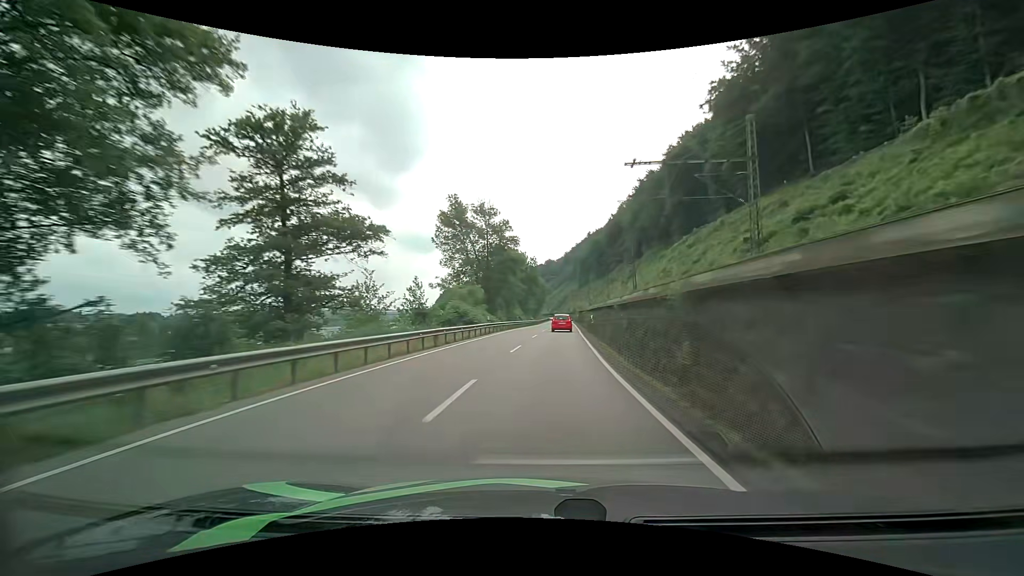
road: primary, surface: asphalt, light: Day
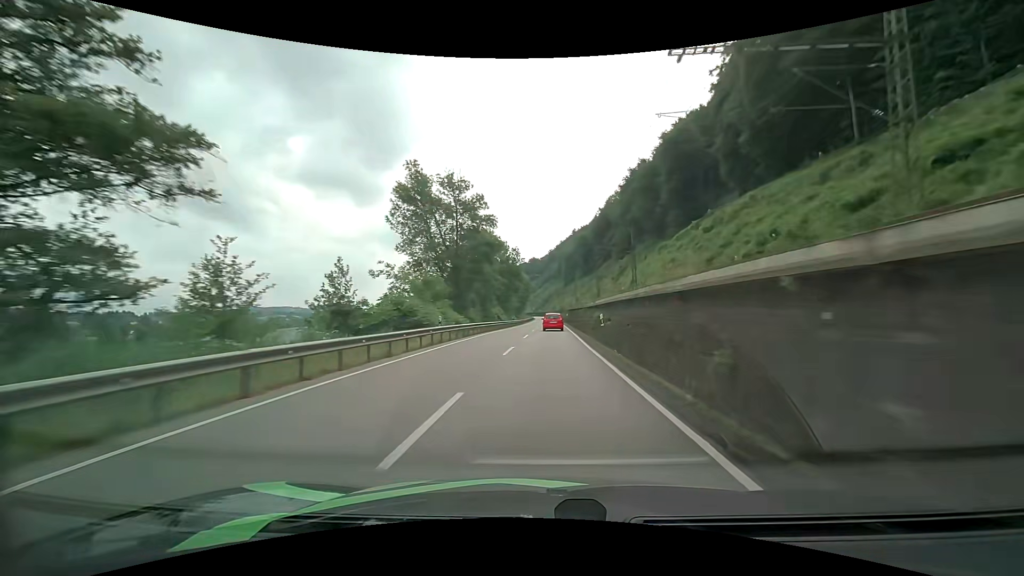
(+0.1, +13.7) m; +1°
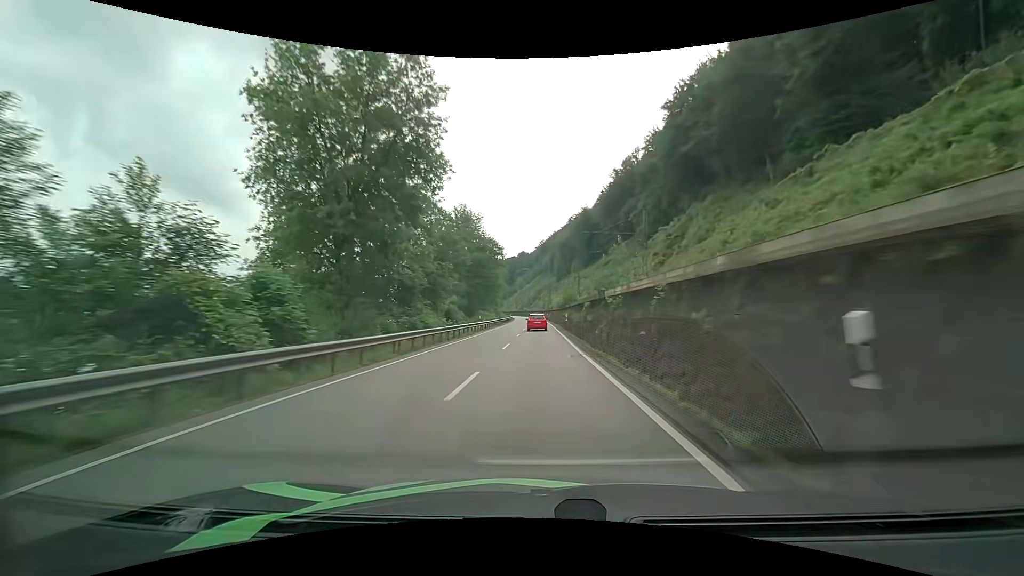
(+2.0, +68.0) m; +2°
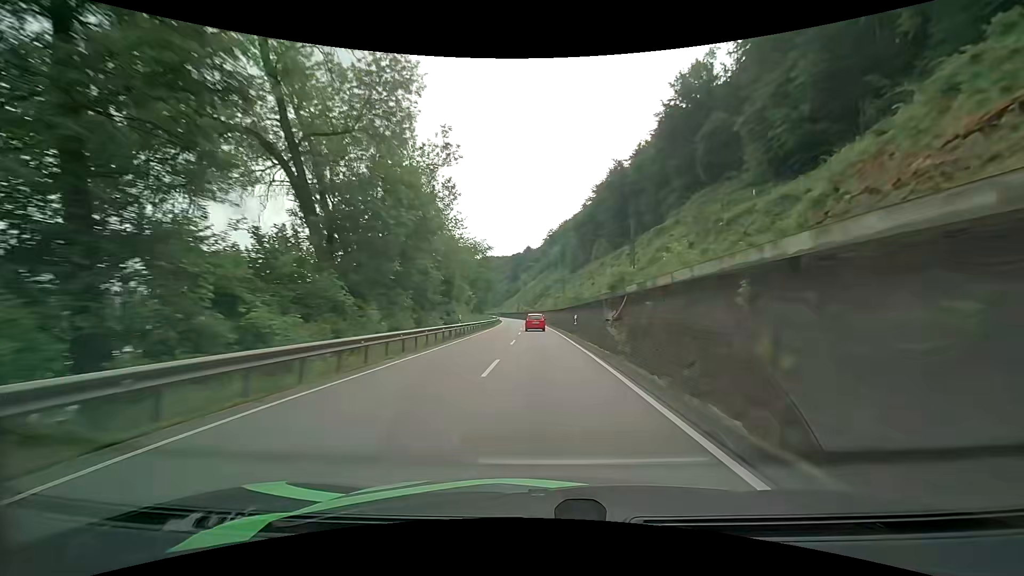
(+0.2, +68.6) m; 0°
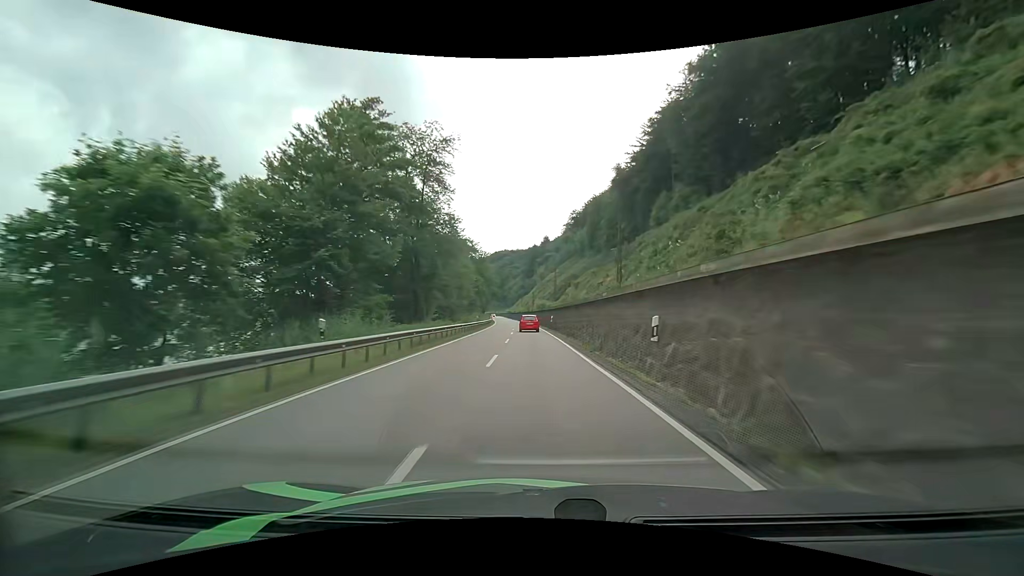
(-1.4, +69.3) m; -2°
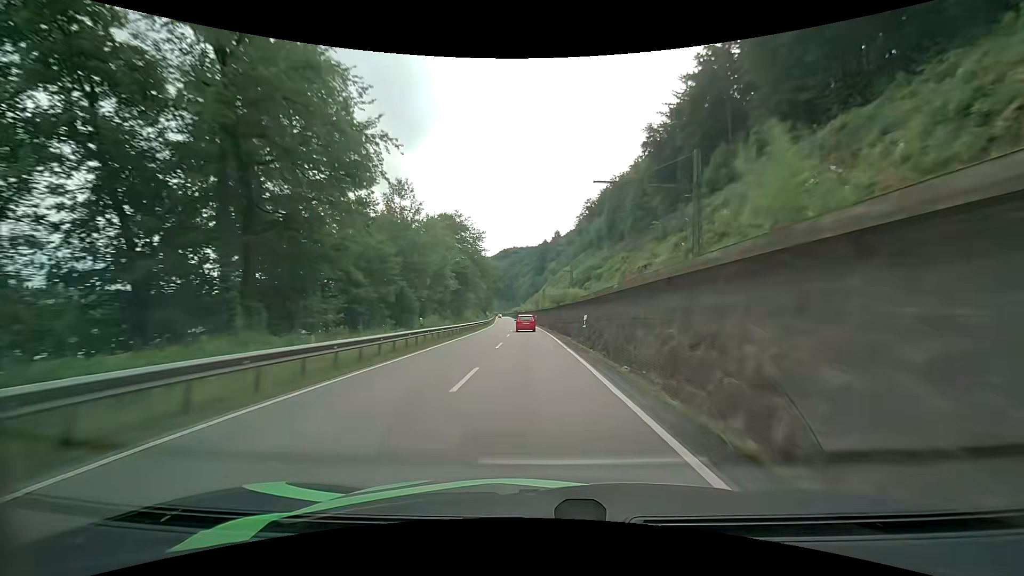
(-0.2, +28.1) m; -1°
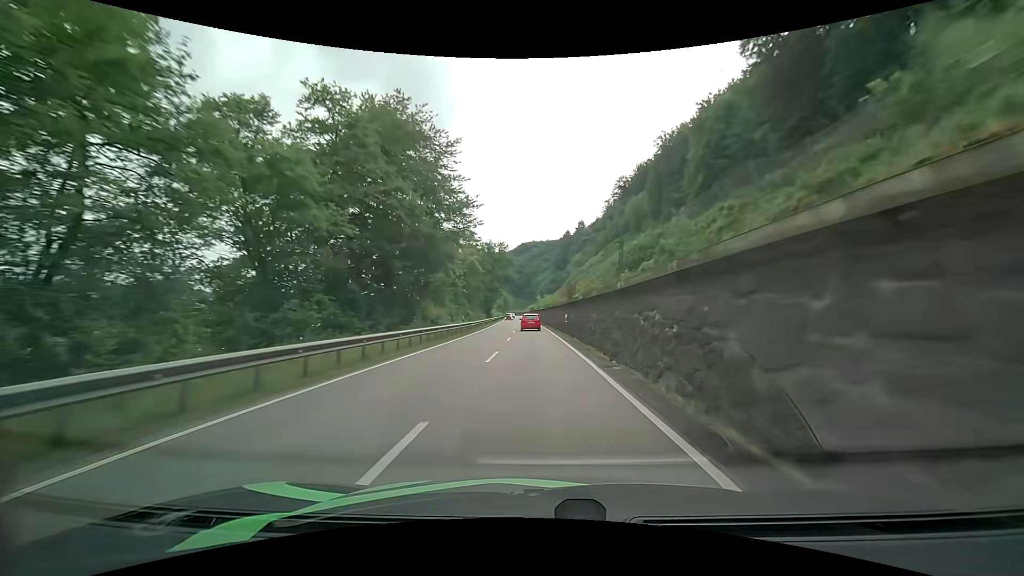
(-1.0, +42.6) m; -2°
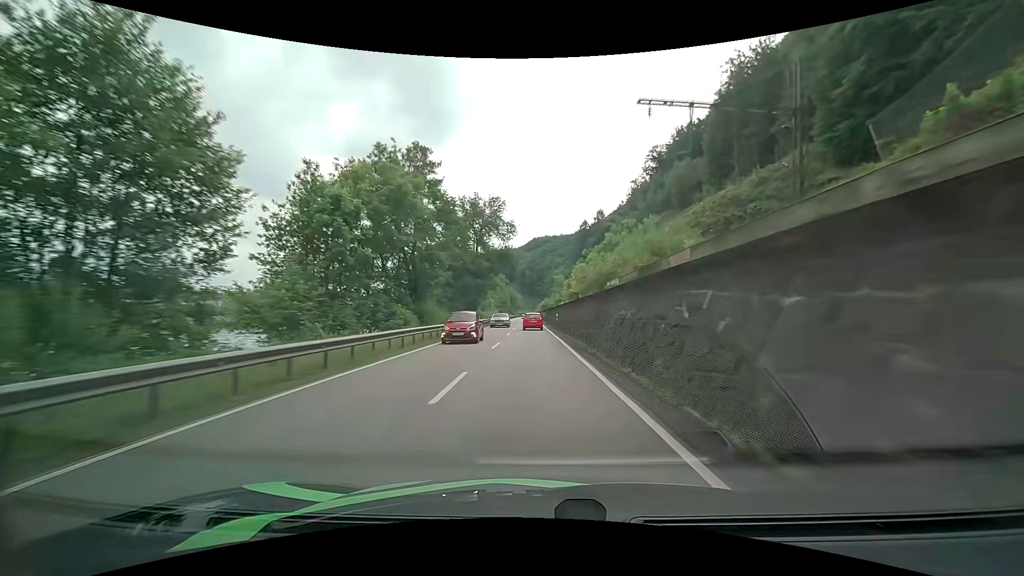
(-0.6, +42.6) m; -1°
(0, +10) (0, +20) (0, +30) (-1, +40) (-1, +50) (-1, +60) (-1, +70) (-1, +80) (-1, +90) (-2, +100) m
